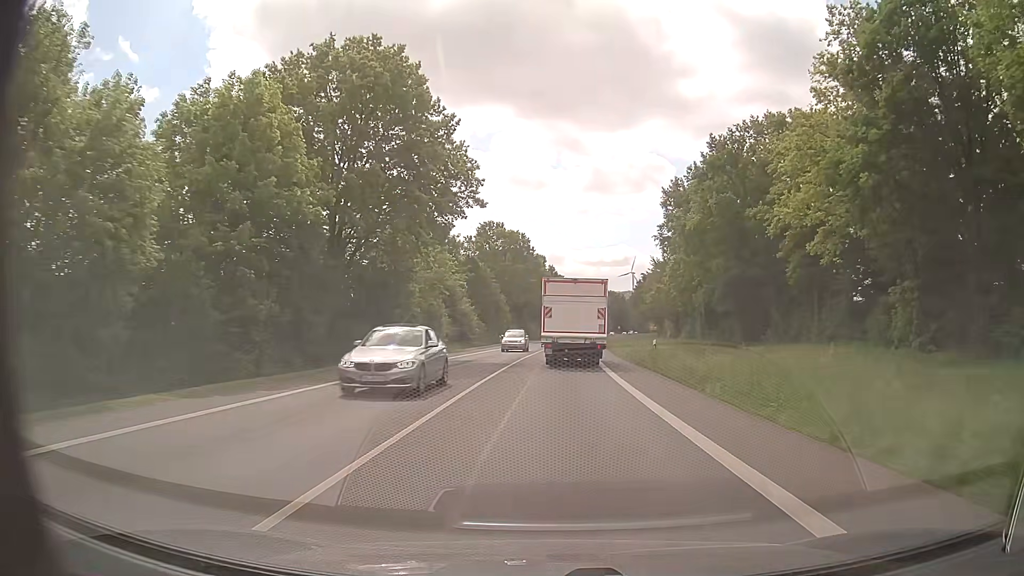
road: primary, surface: asphalt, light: Day
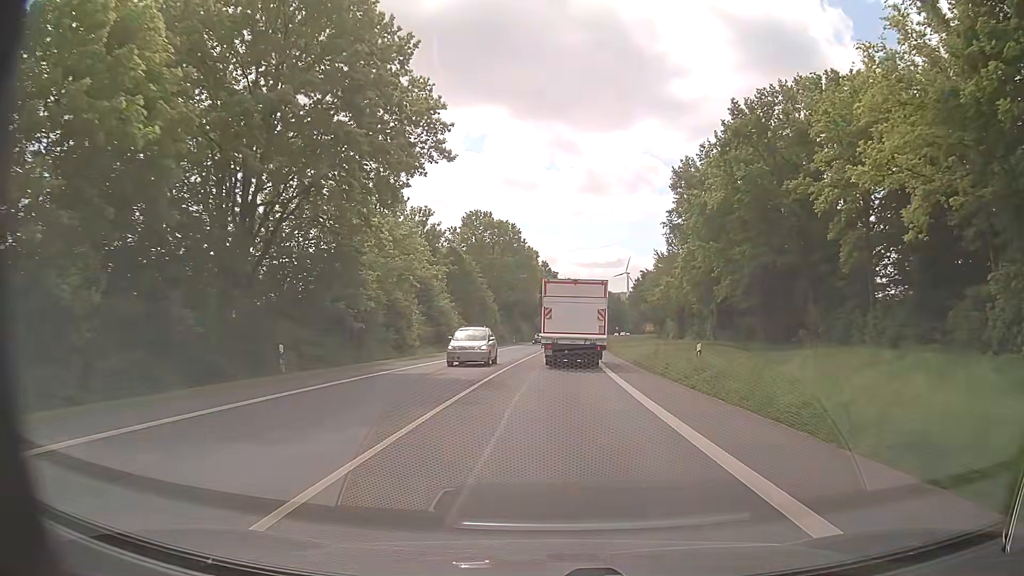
(0.0, +10.2) m; 0°
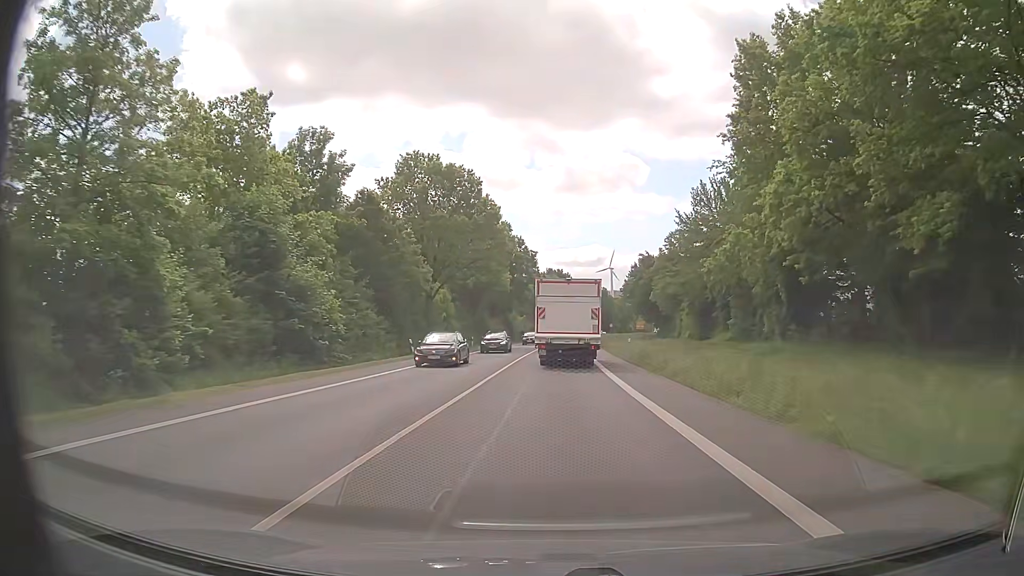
(+0.5, +30.4) m; +1°
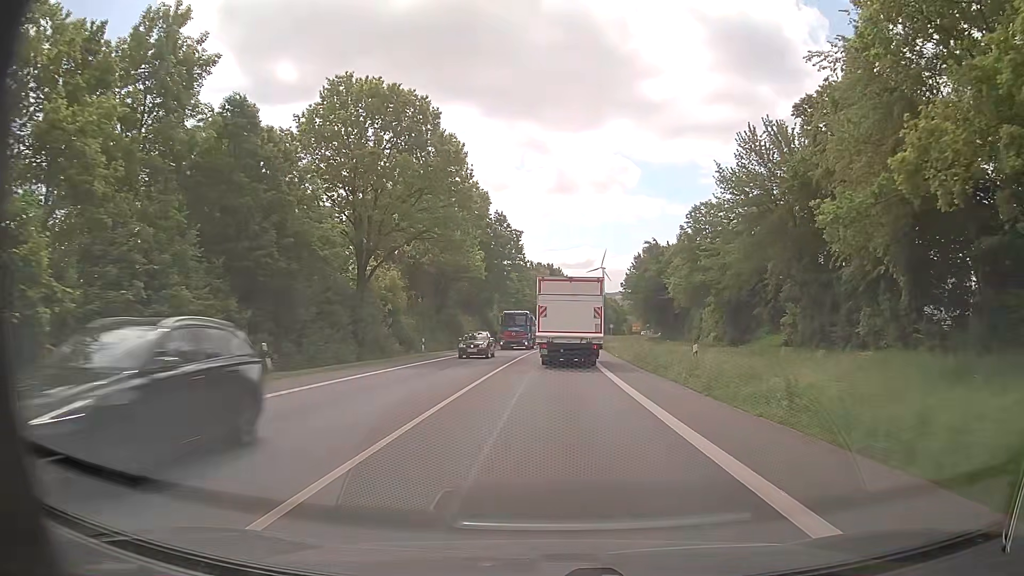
(+0.1, +20.2) m; +1°
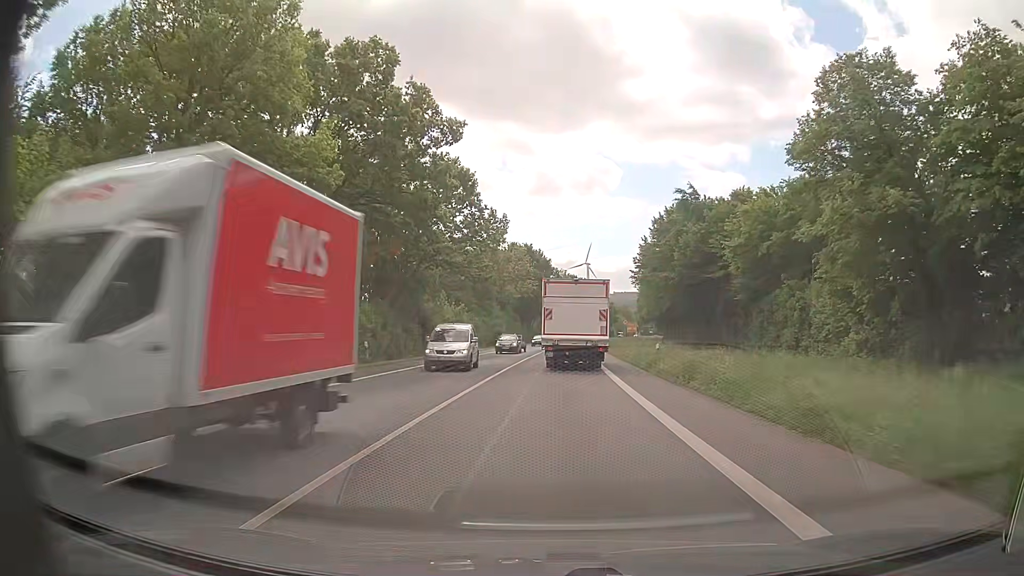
(+0.4, +39.9) m; +1°
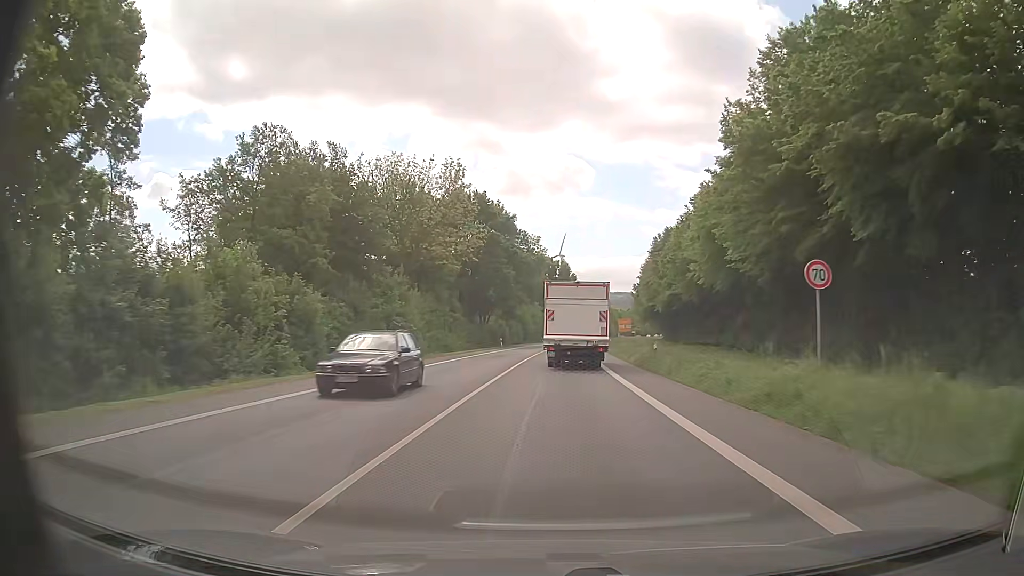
(+0.8, +49.7) m; +3°
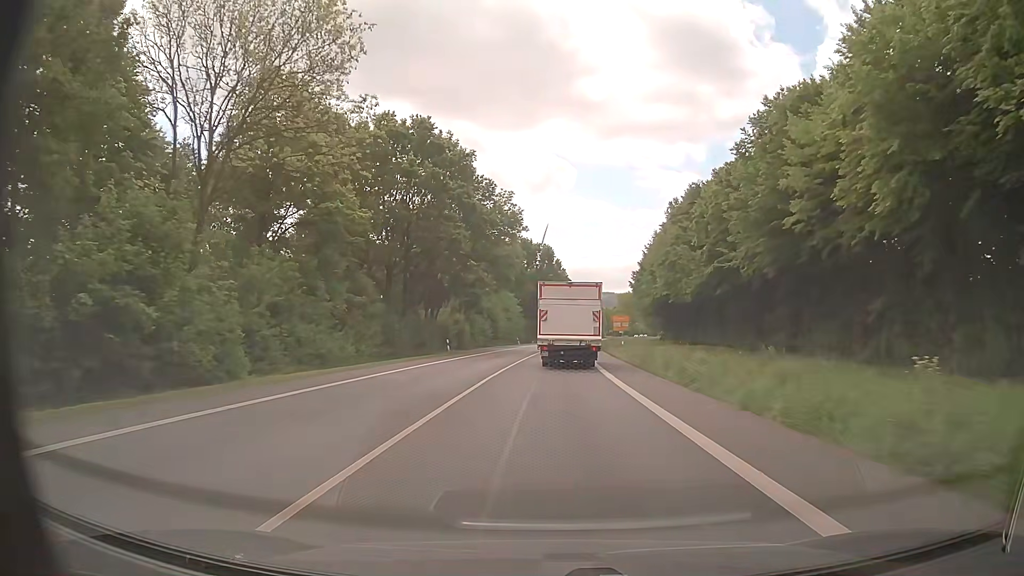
(+0.3, +30.1) m; +2°
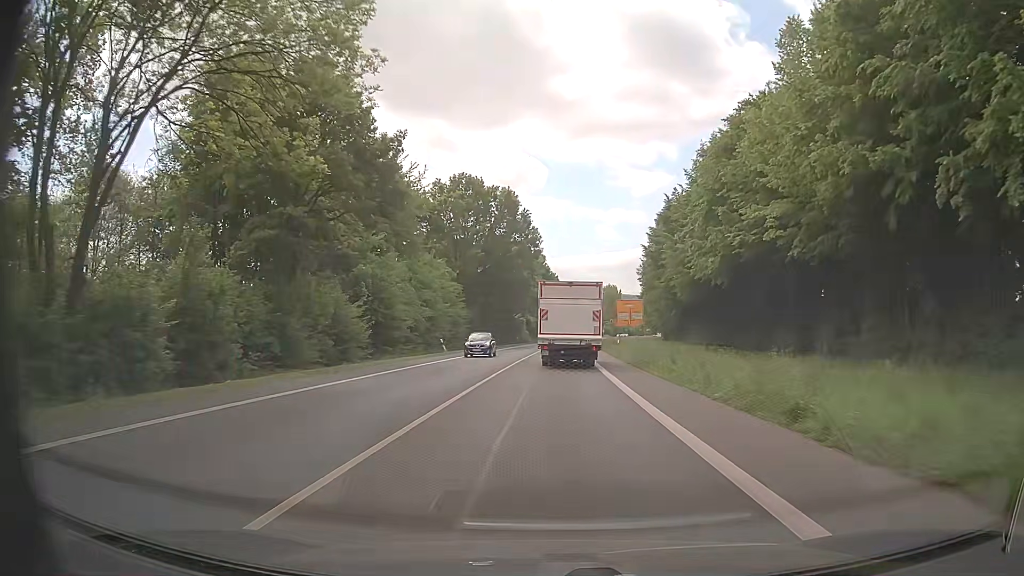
(+0.9, +50.9) m; +2°
(0, +10) (0, +20) (0, +30) (+1, +40) (+1, +50) (+1, +60) (+2, +70) (+2, +80) (+3, +90) (+4, +100) m
